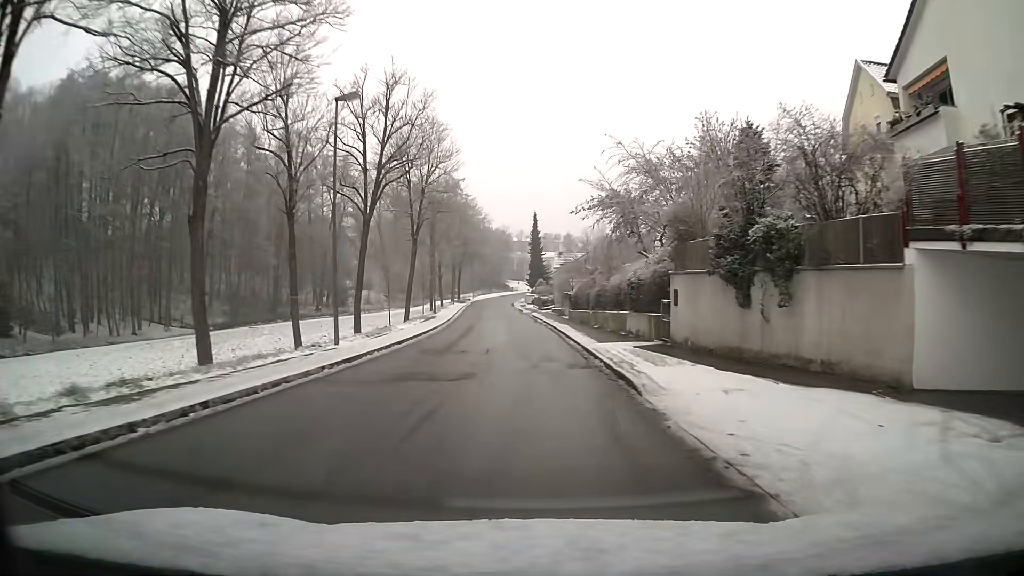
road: unclassified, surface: asphalt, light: Day
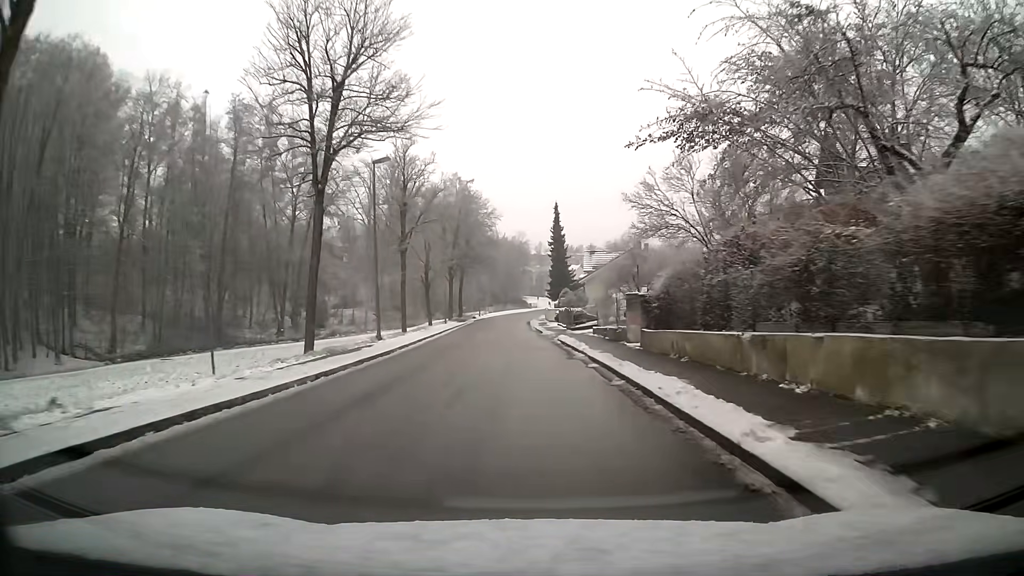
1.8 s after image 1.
(-0.3, +24.5) m; -2°
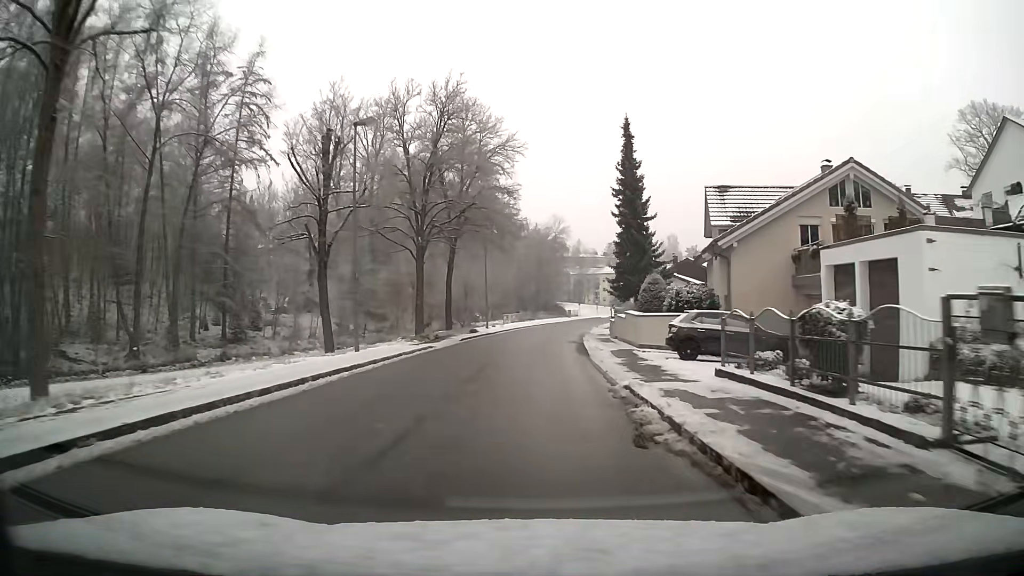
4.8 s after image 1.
(-1.1, +39.3) m; -2°
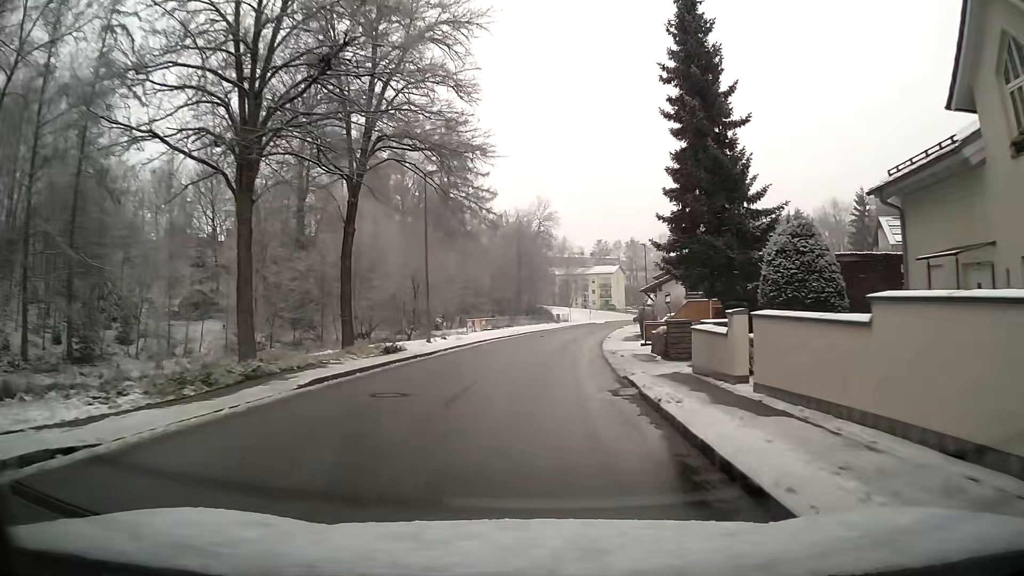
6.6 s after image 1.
(+0.3, +22.4) m; +2°
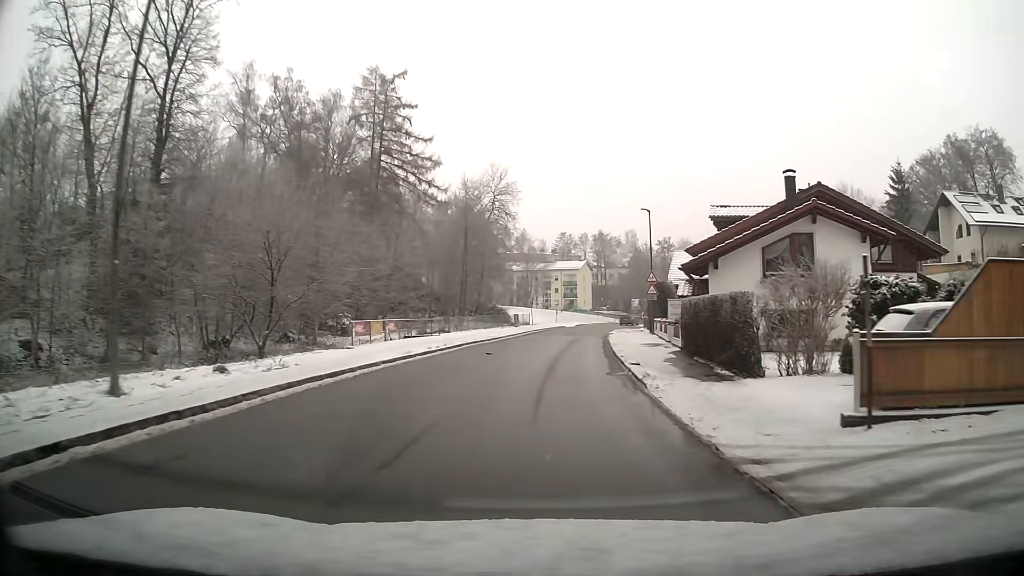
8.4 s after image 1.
(+0.7, +22.5) m; +4°
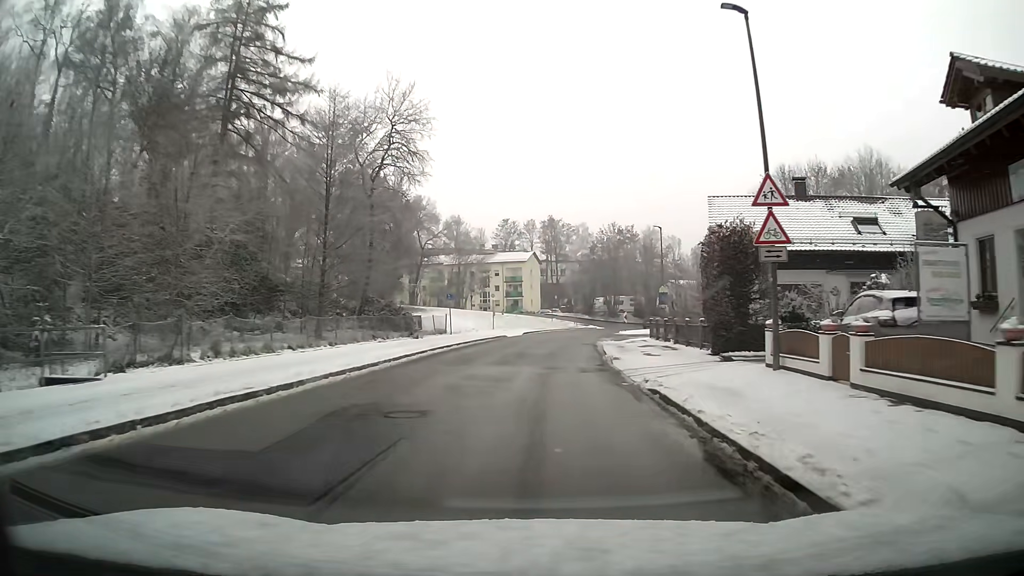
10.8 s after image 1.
(+1.2, +30.0) m; +4°
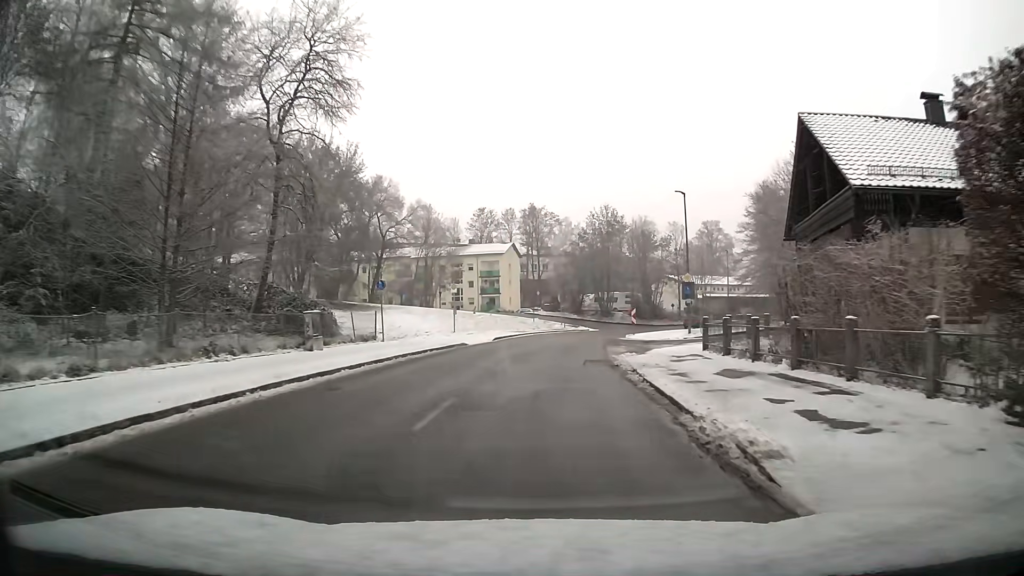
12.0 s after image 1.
(+0.2, +15.0) m; +2°
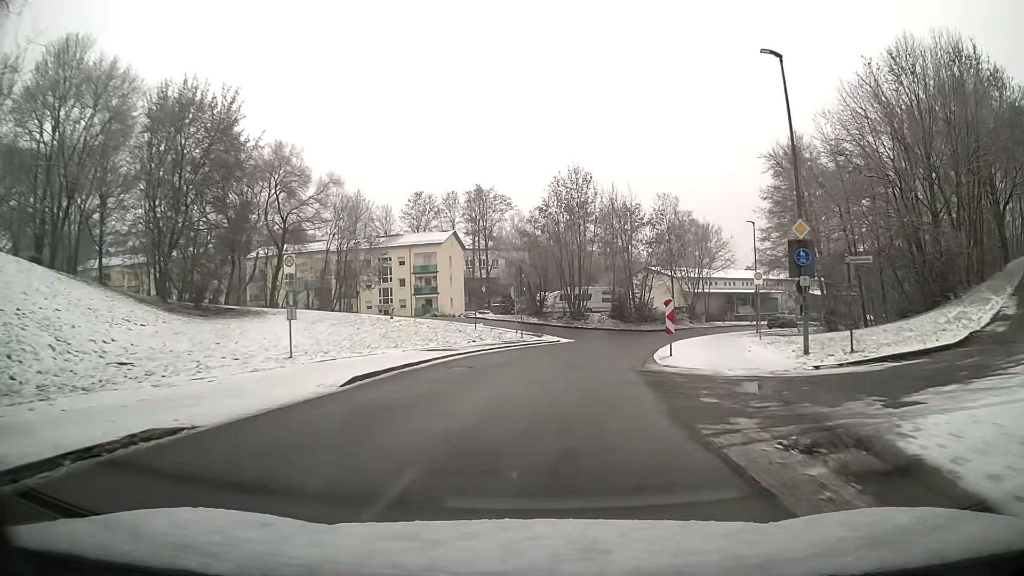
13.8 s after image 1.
(+0.8, +22.1) m; +5°
